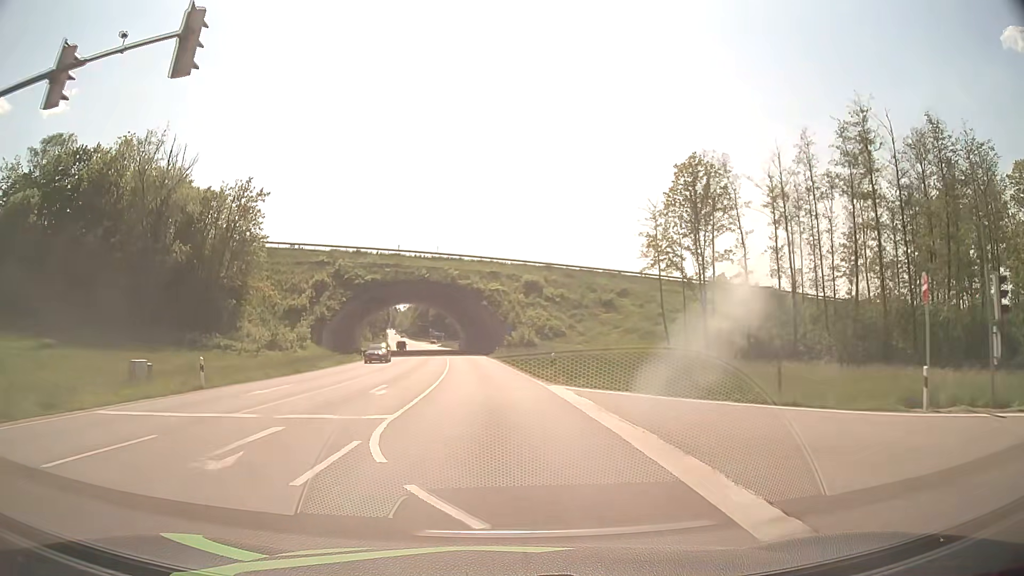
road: primary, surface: asphalt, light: Day
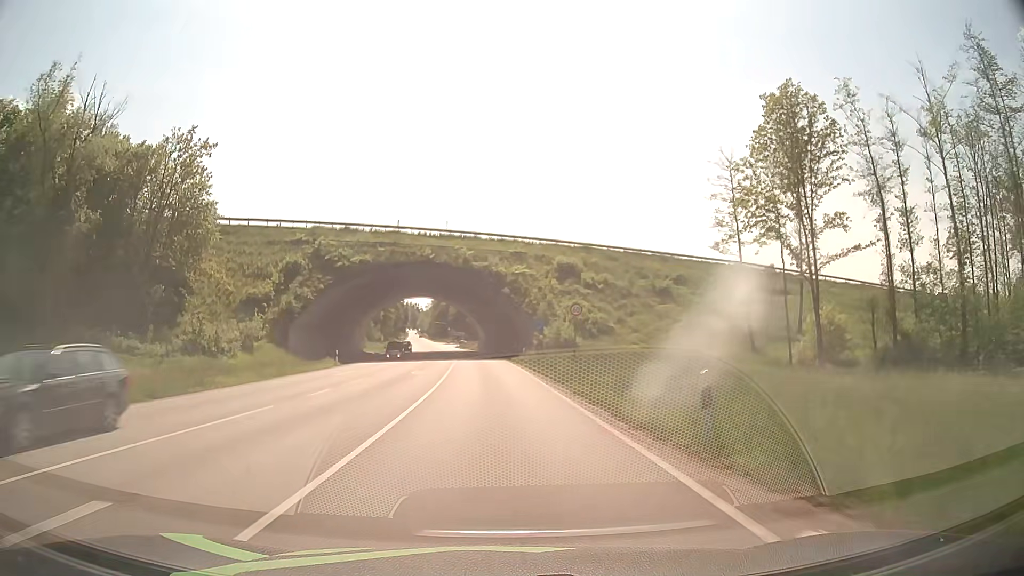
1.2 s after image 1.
(-0.4, +18.0) m; -2°
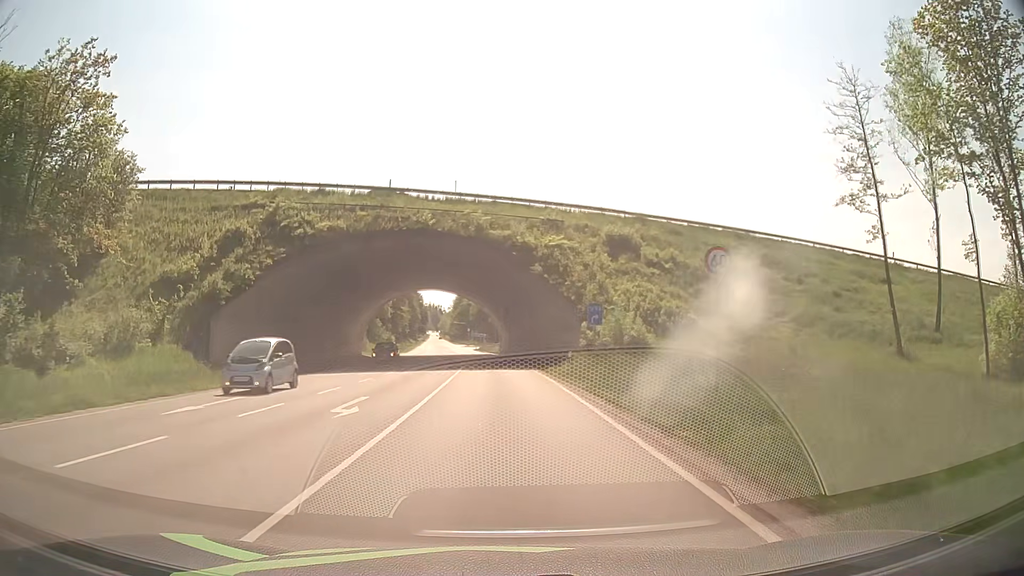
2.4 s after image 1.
(-0.3, +18.0) m; -2°
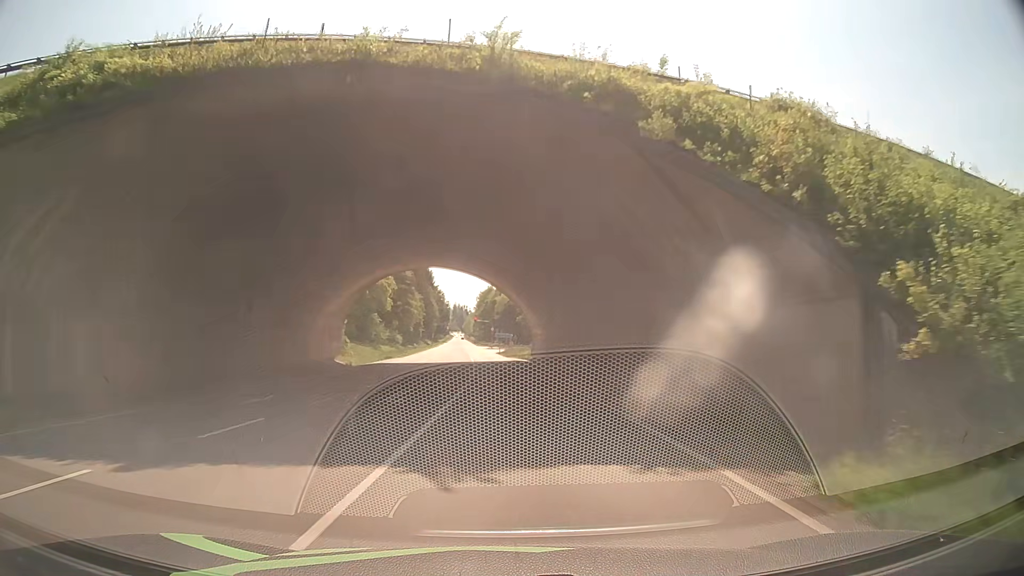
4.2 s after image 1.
(-0.6, +27.0) m; -2°
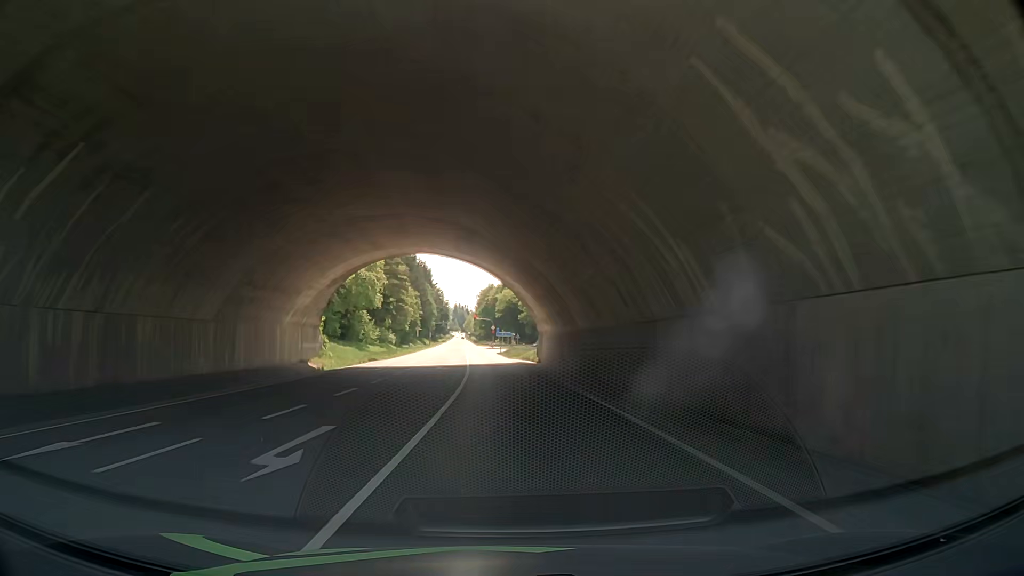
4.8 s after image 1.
(0.0, +8.9) m; 0°
